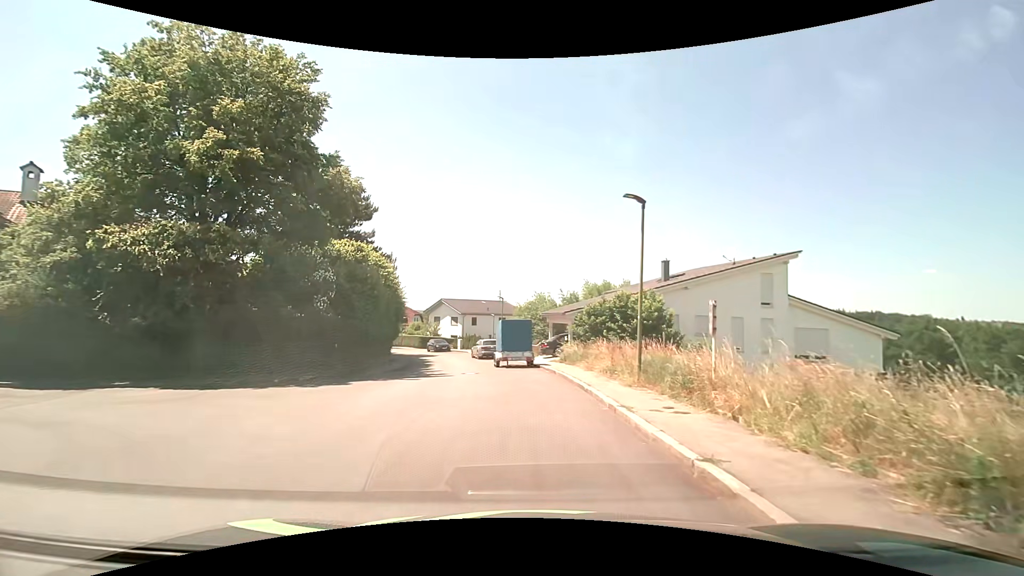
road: residential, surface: asphalt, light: Day
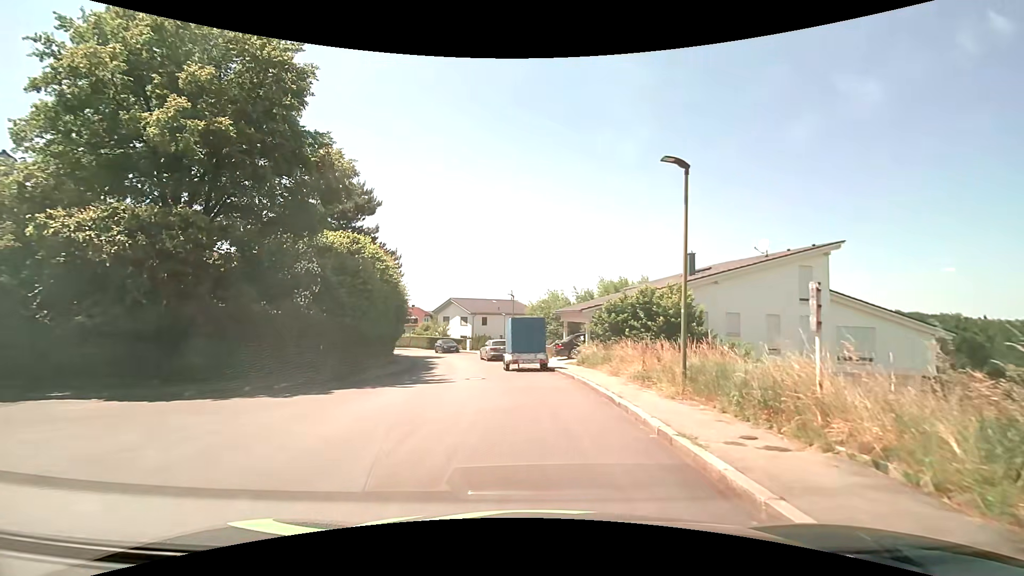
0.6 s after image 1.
(0.0, +2.7) m; -1°
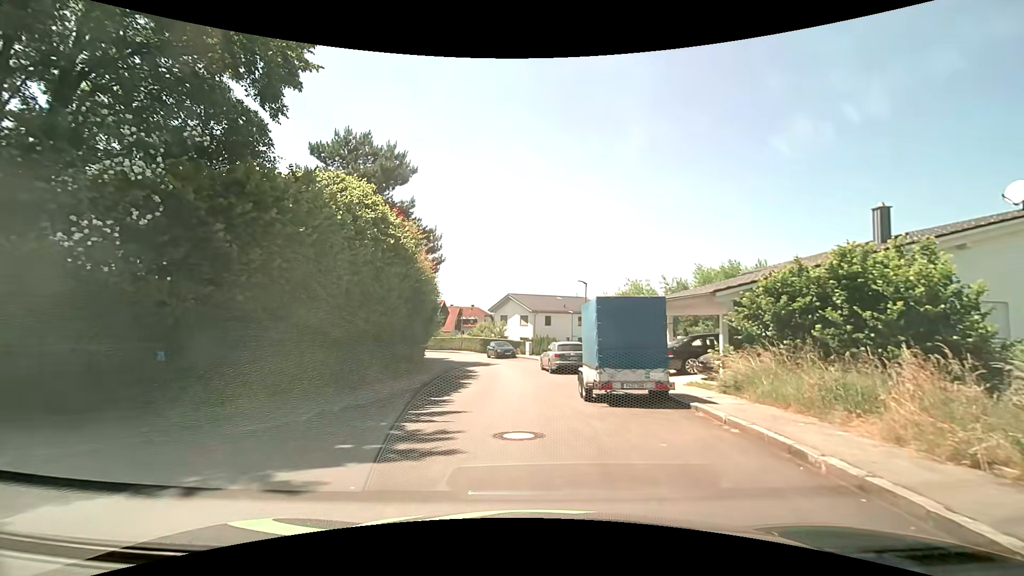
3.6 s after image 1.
(-0.6, +10.8) m; -8°
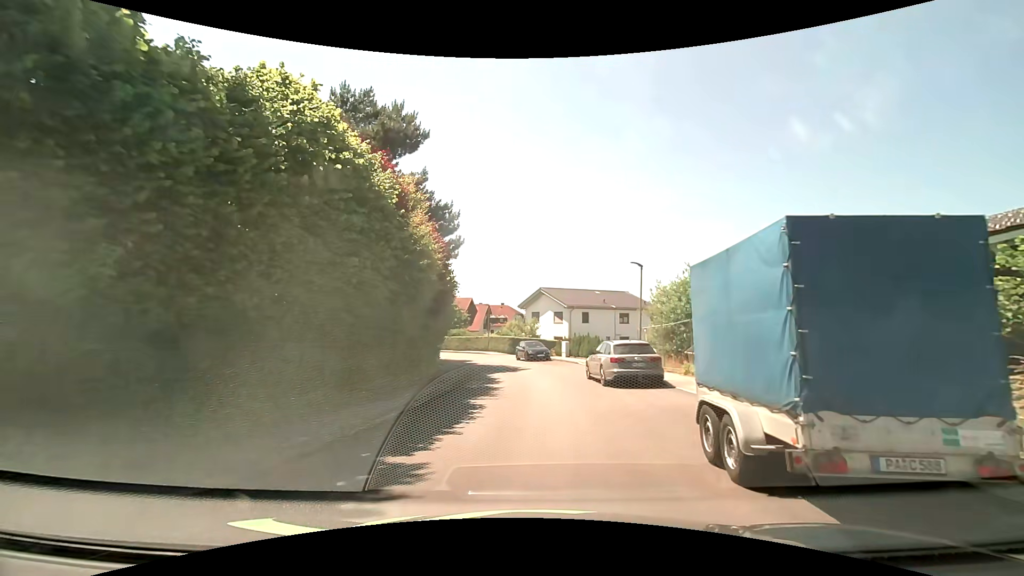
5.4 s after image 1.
(-0.3, +6.9) m; -3°
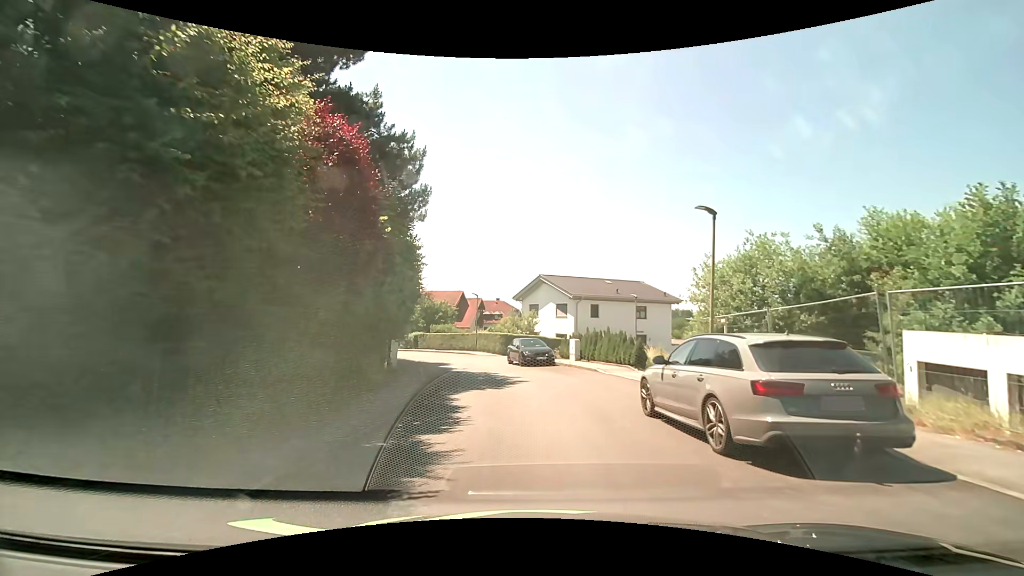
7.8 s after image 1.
(-0.1, +10.0) m; 0°
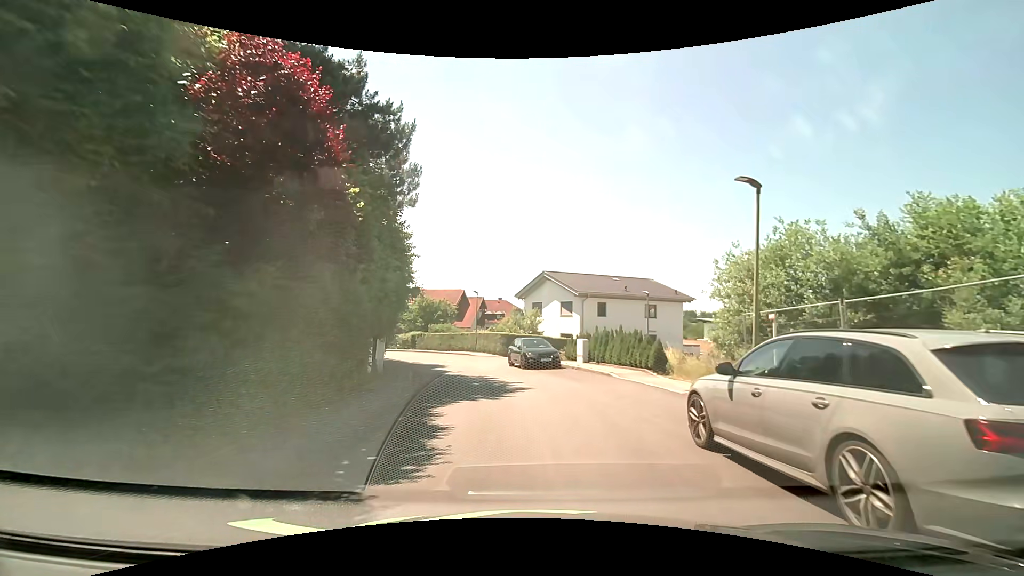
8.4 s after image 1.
(0.0, +2.6) m; -2°
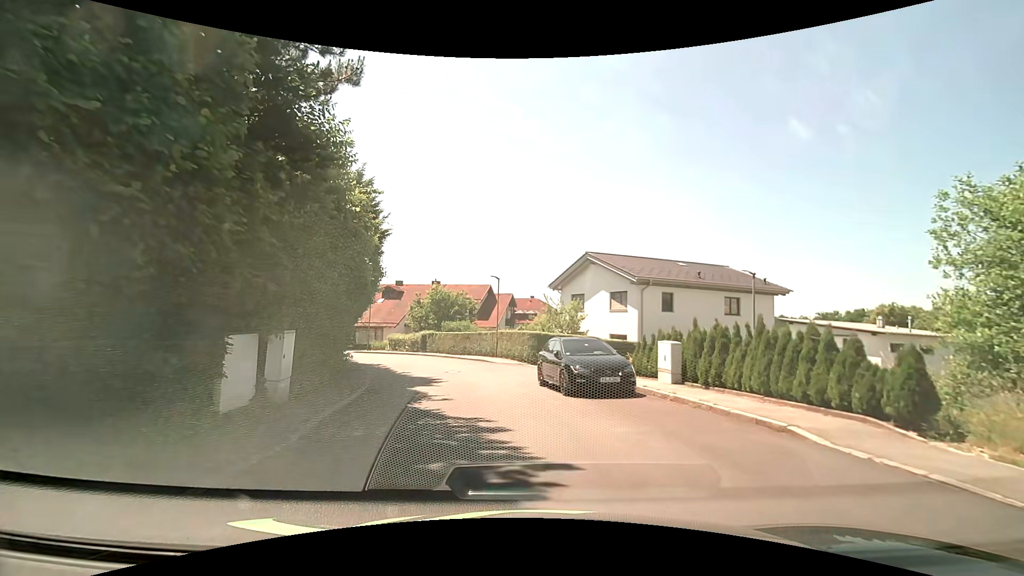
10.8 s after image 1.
(0.0, +10.7) m; -2°
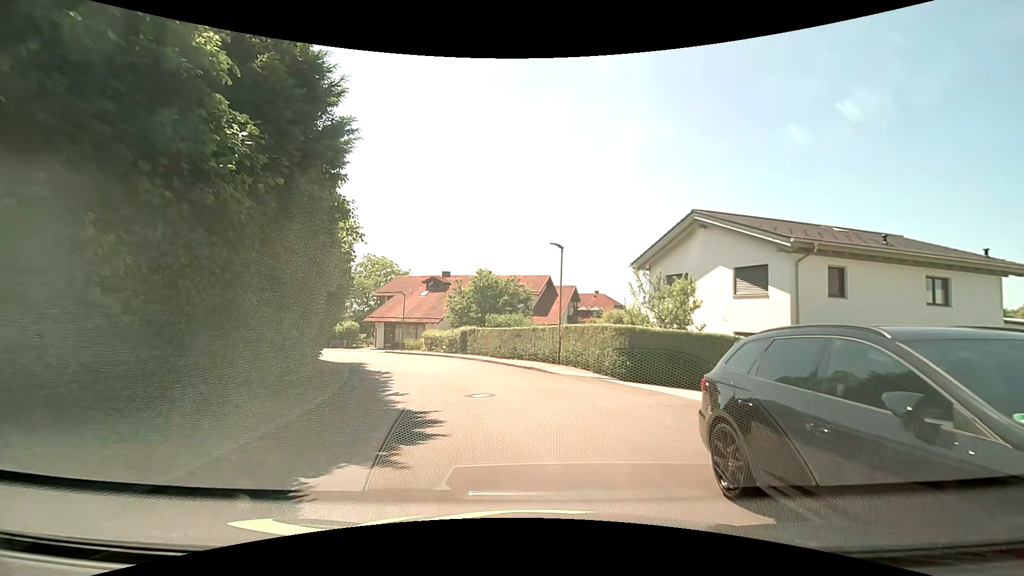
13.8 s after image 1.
(-0.7, +10.4) m; -7°
